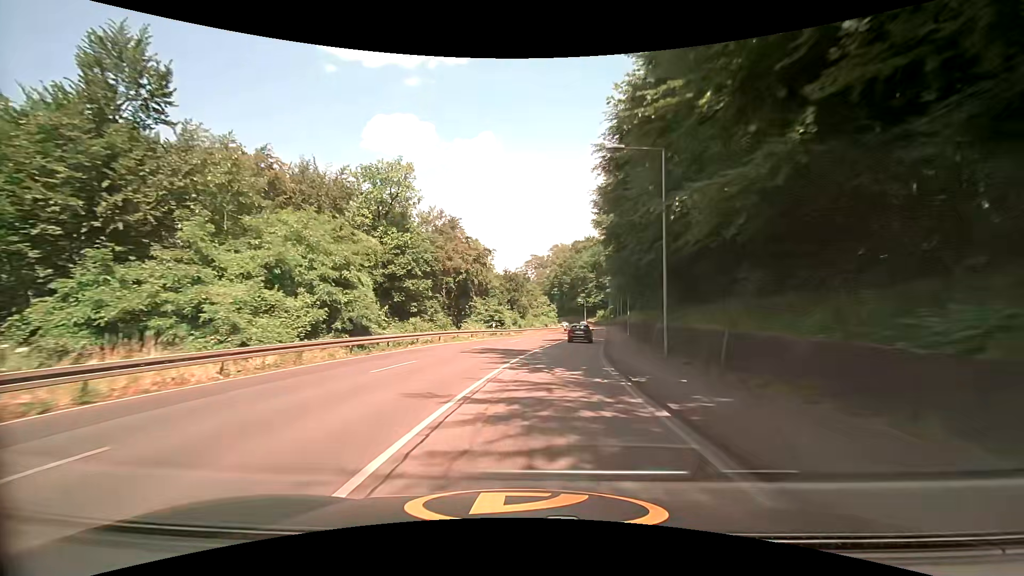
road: secondary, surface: asphalt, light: Day
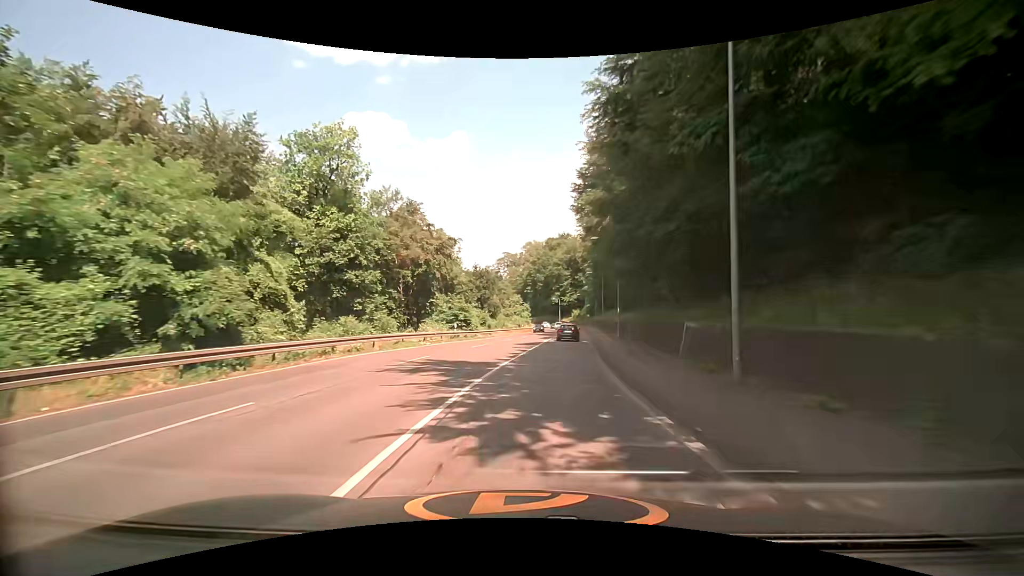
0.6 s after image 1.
(+0.3, +8.9) m; +3°
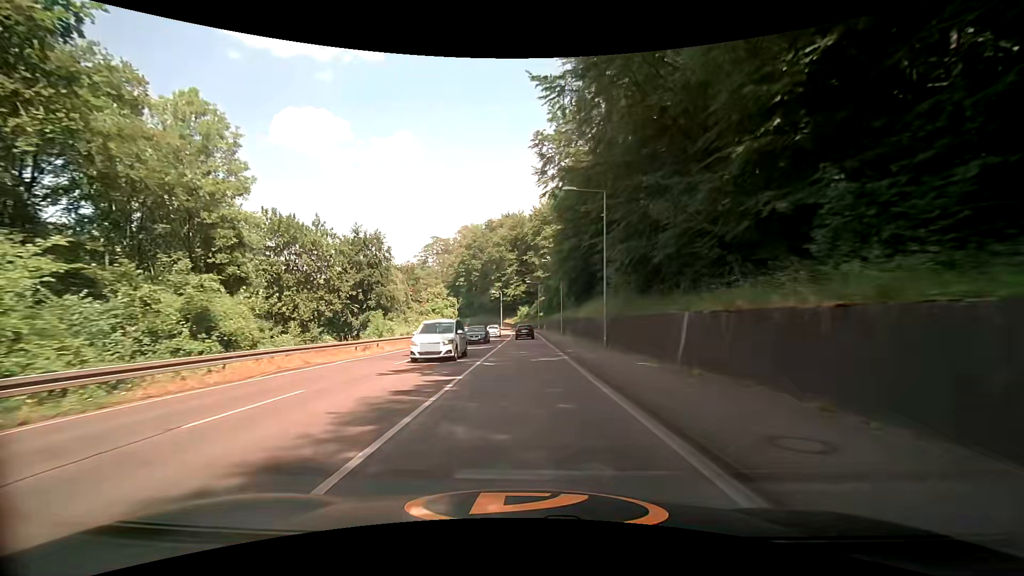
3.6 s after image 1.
(+4.1, +44.4) m; +7°
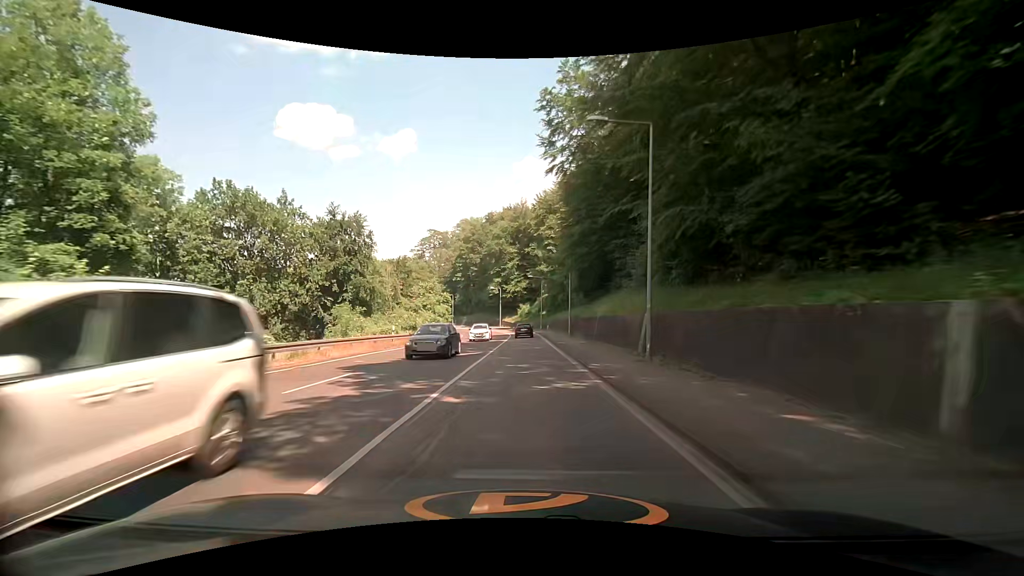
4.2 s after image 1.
(-0.1, +9.0) m; -1°
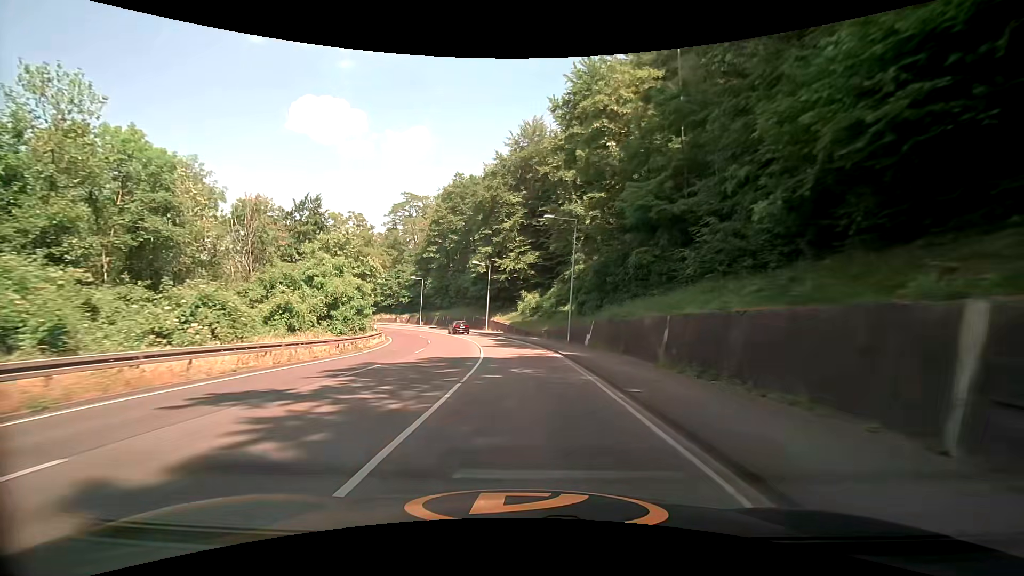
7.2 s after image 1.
(0.0, +44.9) m; 0°
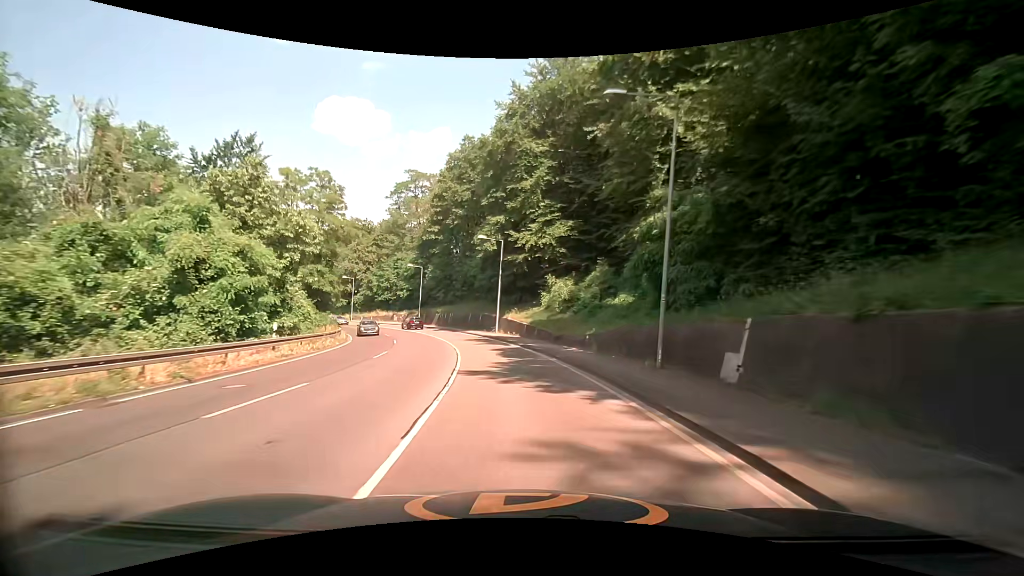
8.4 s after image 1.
(-0.4, +17.9) m; -3°
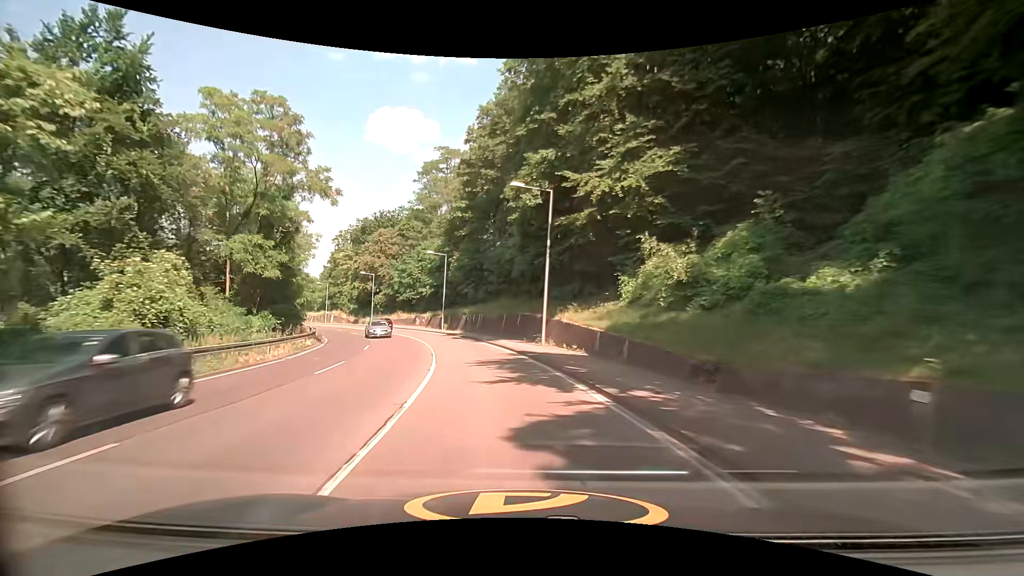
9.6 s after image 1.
(-0.6, +17.7) m; -5°
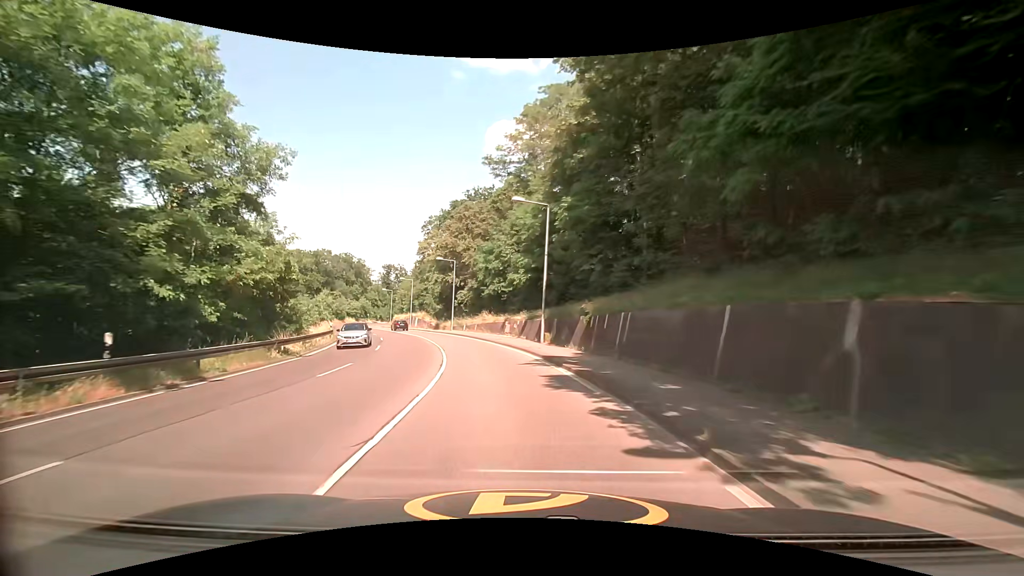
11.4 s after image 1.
(-3.0, +25.6) m; -14°
(0, +10) (-1, +20) (-3, +30) (-6, +39) (-9, +49) (-13, +58) (-17, +67) (-21, +77) (-25, +86) (-28, +95) m
